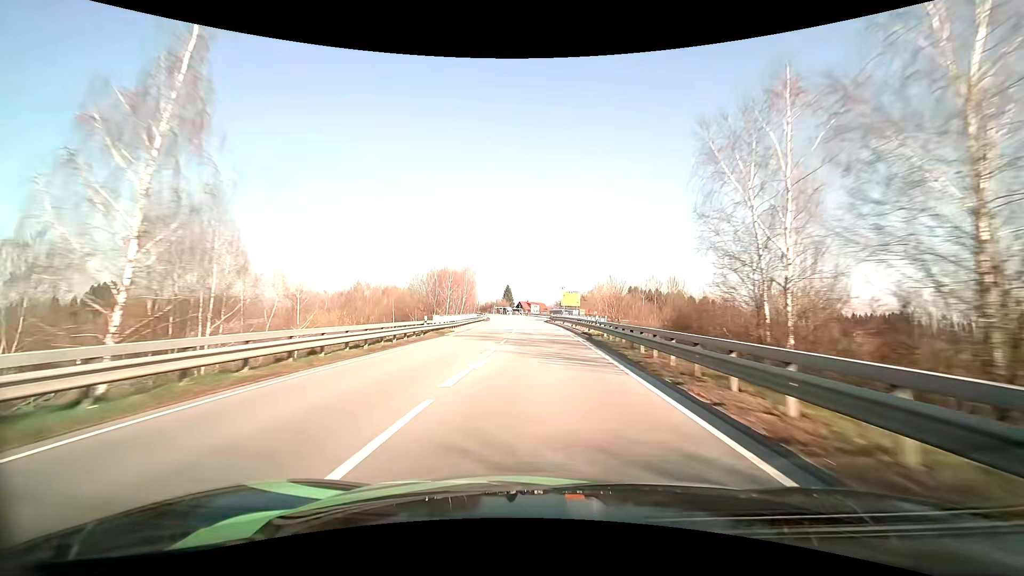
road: primary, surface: asphalt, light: Day
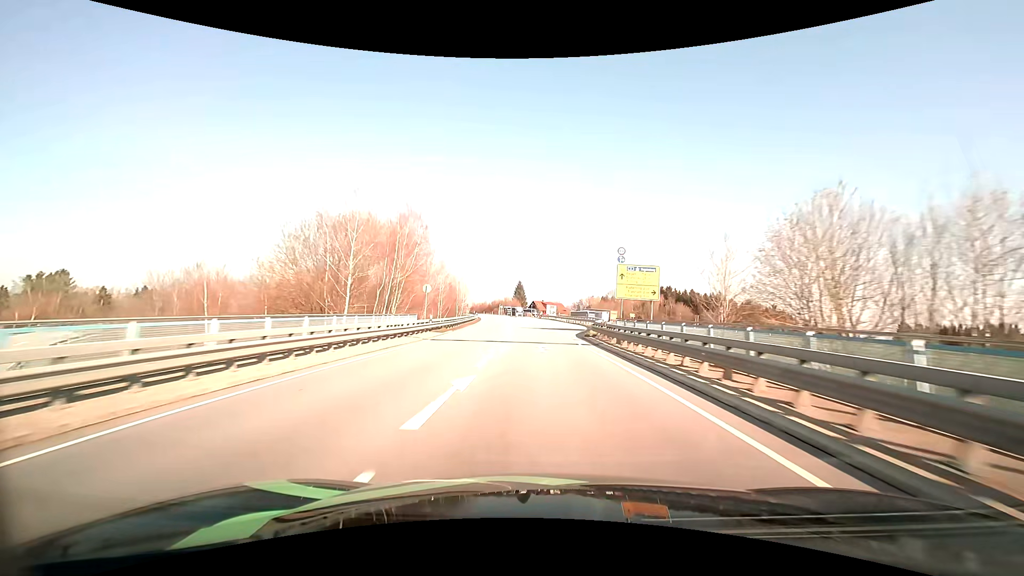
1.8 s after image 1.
(-0.6, +45.6) m; -2°
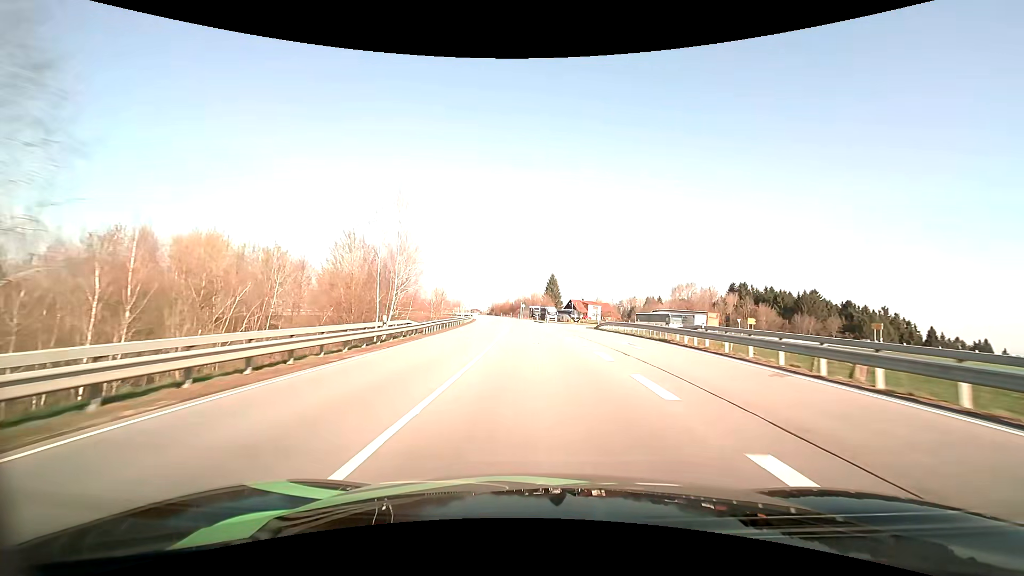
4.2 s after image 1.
(-2.0, +59.4) m; -4°
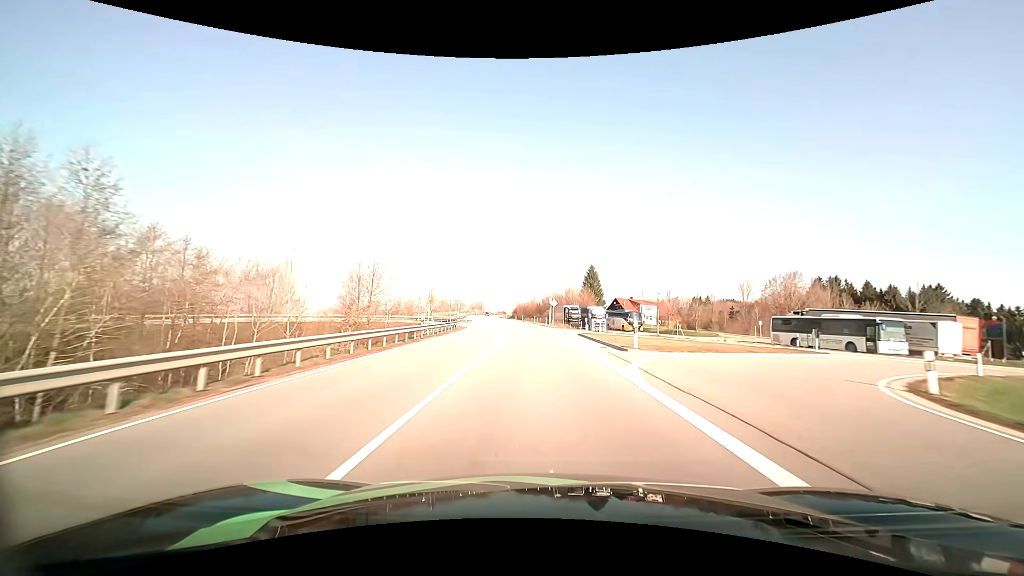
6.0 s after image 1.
(-1.2, +44.5) m; -3°
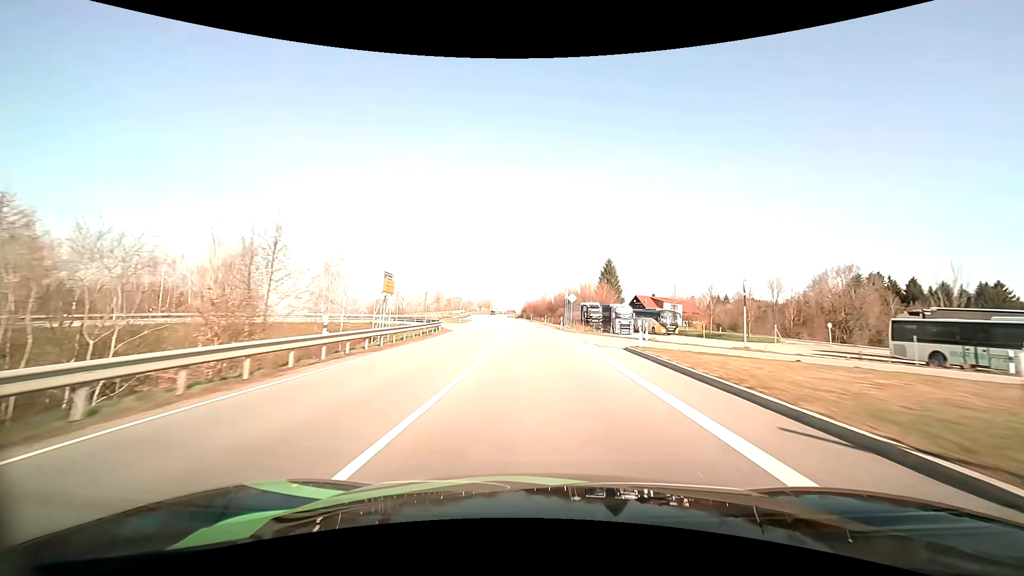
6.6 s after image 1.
(-0.2, +14.9) m; -1°
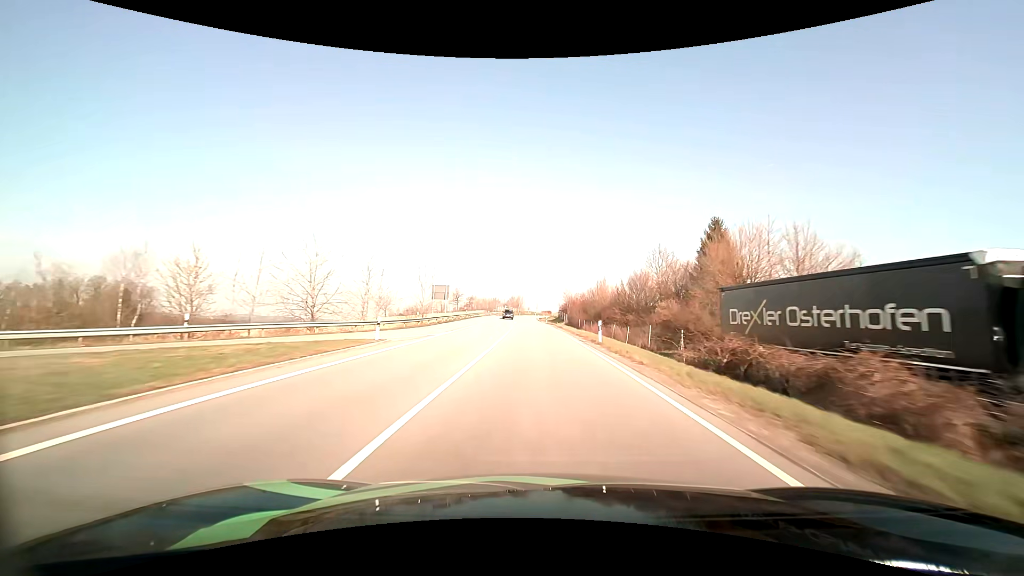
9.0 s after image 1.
(-2.2, +59.9) m; -4°
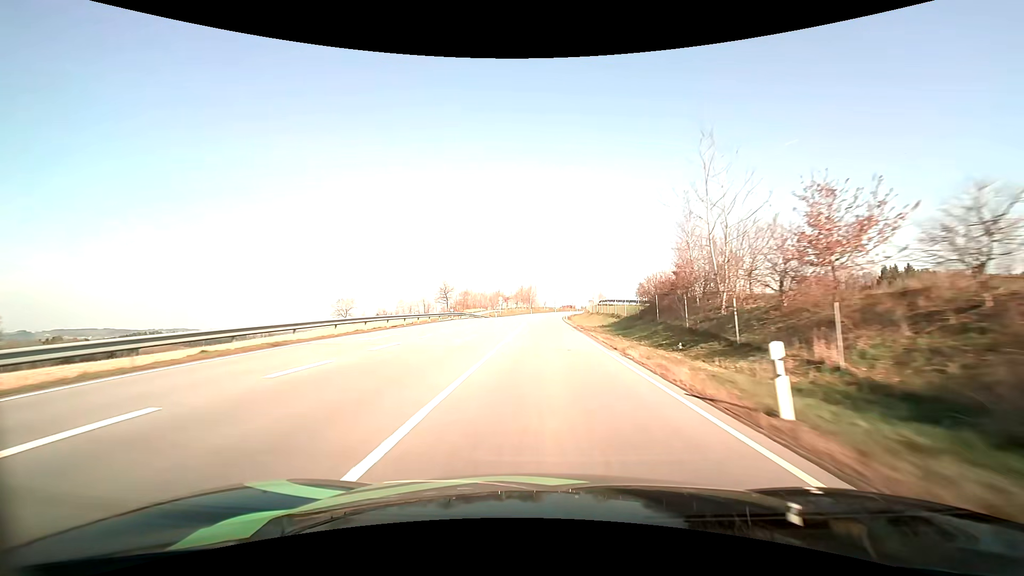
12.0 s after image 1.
(-1.6, +74.6) m; -2°
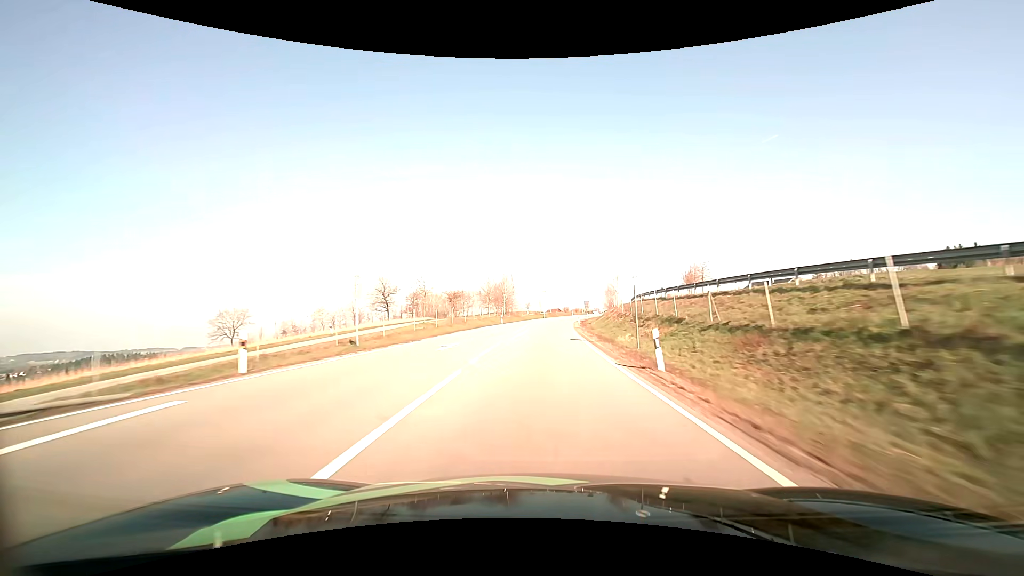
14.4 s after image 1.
(+0.6, +59.0) m; +2°
(0, +10) (0, +20) (0, +30) (+1, +40) (+1, +50) (+2, +60) (+3, +70) (+4, +80) (+5, +90) (+6, +100) m
